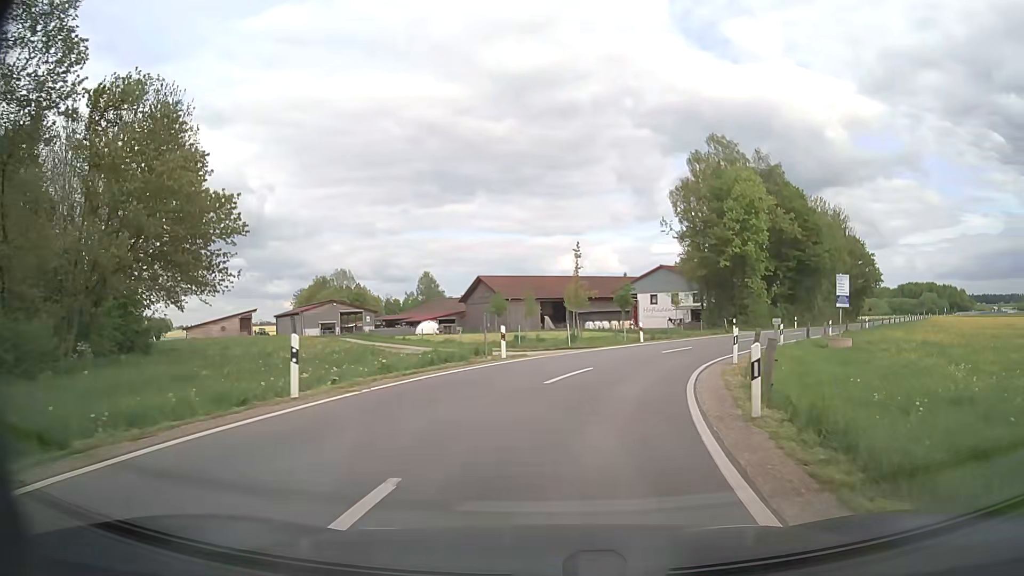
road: unclassified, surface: asphalt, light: Day
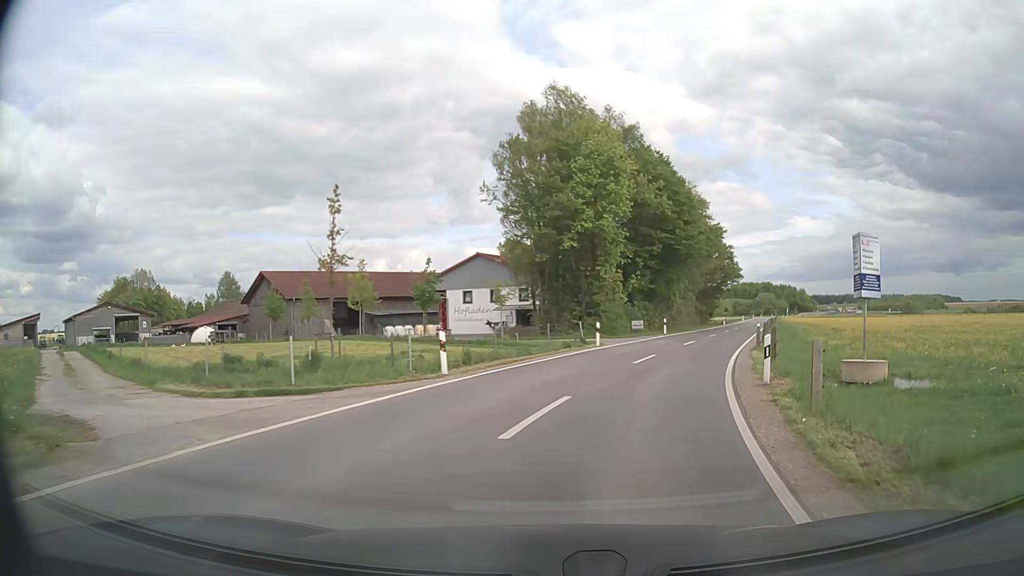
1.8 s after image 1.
(+2.3, +17.9) m; +16°
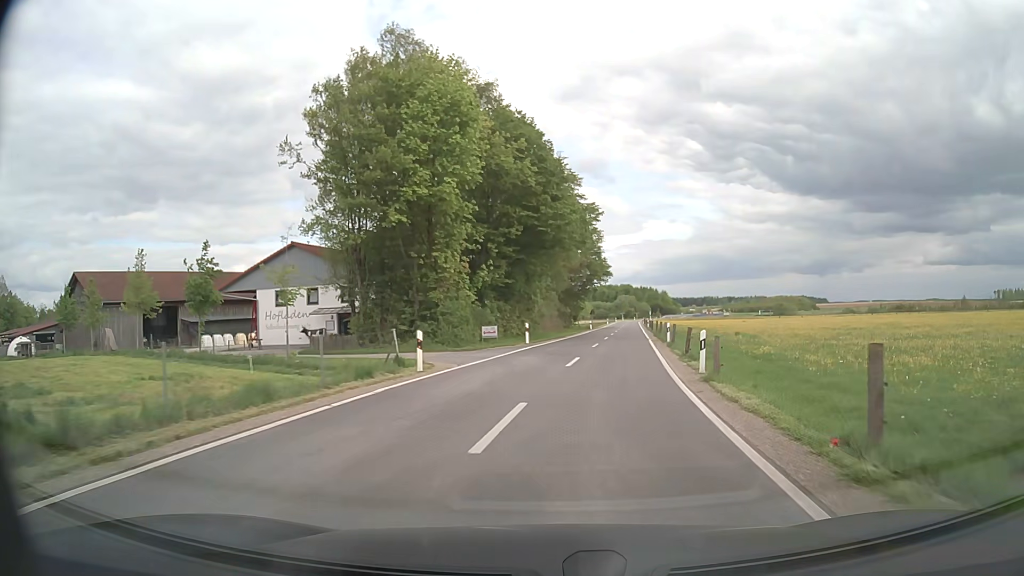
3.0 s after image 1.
(+1.5, +12.7) m; +13°
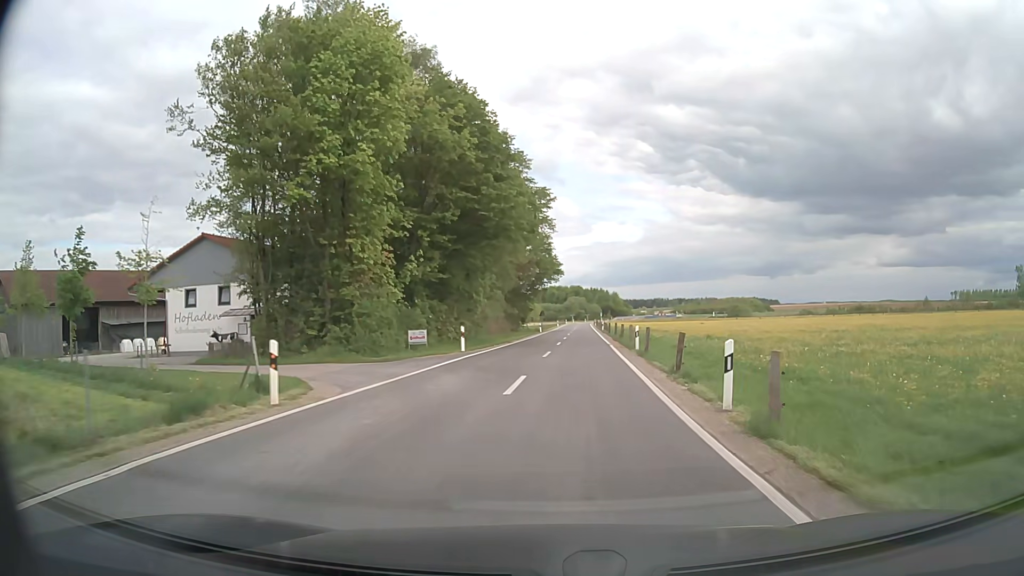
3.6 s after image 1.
(+0.2, +6.7) m; +4°
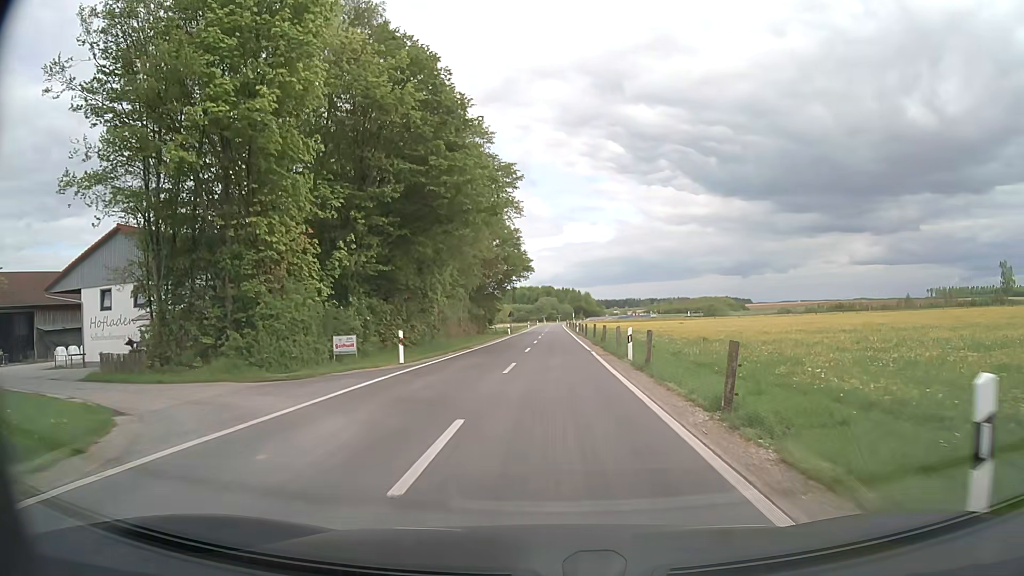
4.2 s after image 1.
(+0.1, +6.9) m; +2°
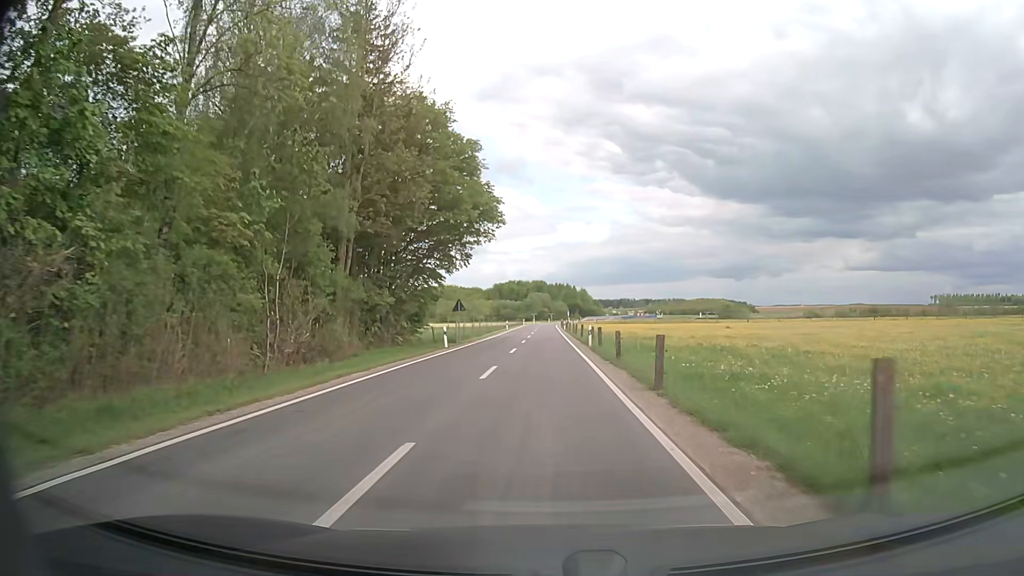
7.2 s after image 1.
(+0.5, +38.3) m; 0°
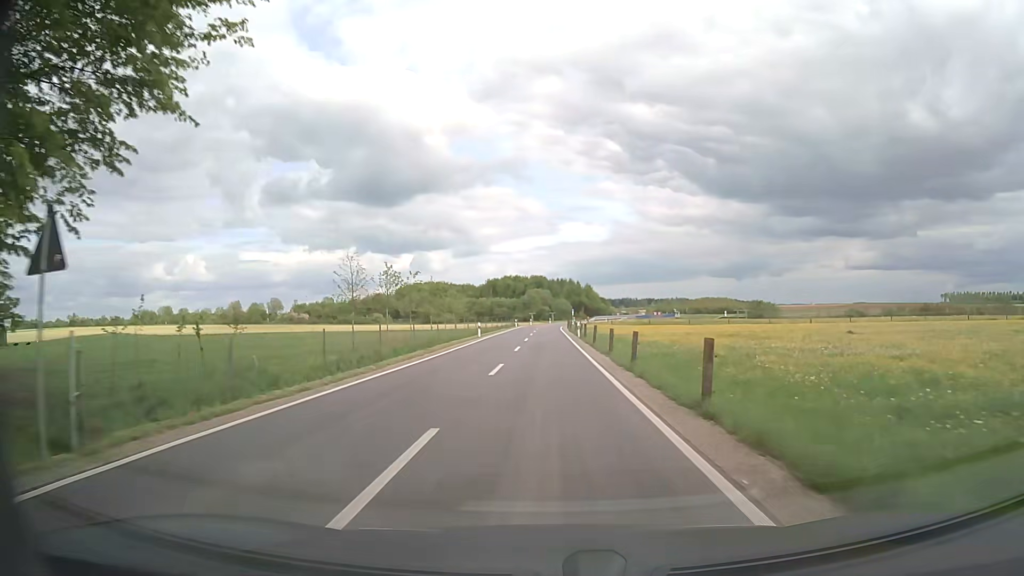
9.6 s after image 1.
(0.0, +35.5) m; 0°
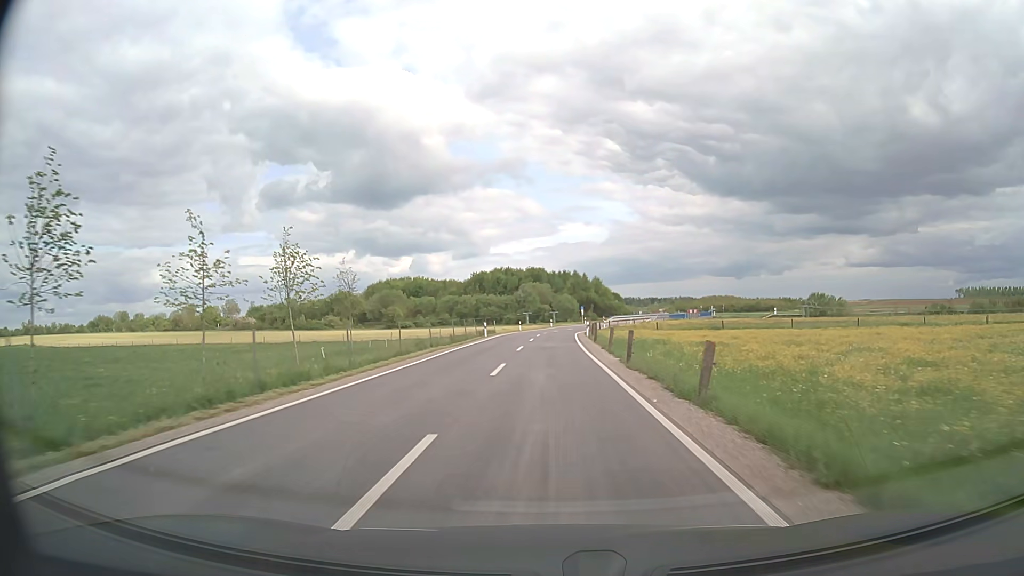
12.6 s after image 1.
(+0.1, +49.0) m; 0°
(0, +10) (0, +20) (0, +30) (0, +40) (0, +50) (+1, +60) (+1, +70) (+3, +80) (+4, +90) (+7, +99) m
